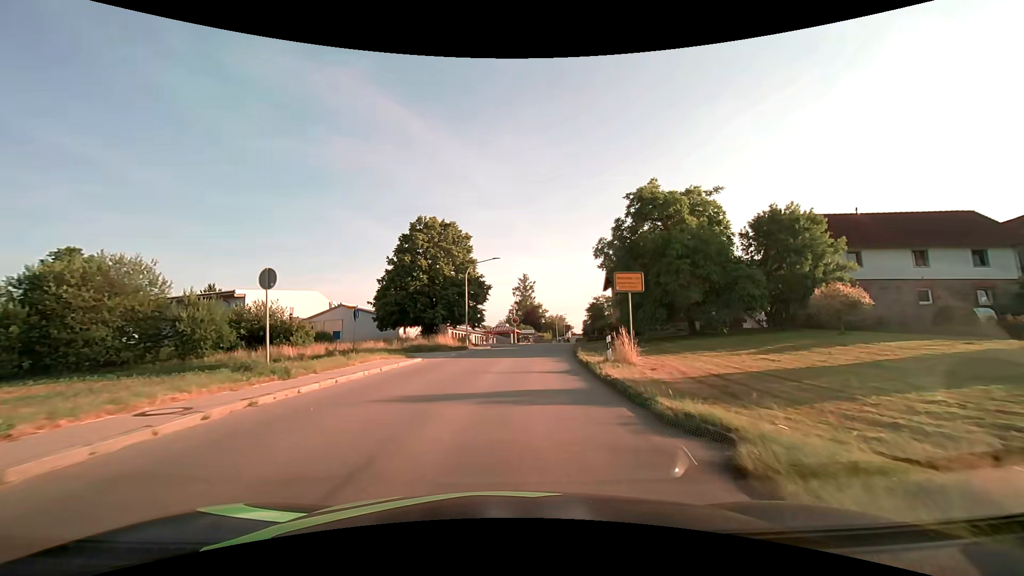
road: tertiary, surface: asphalt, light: Day
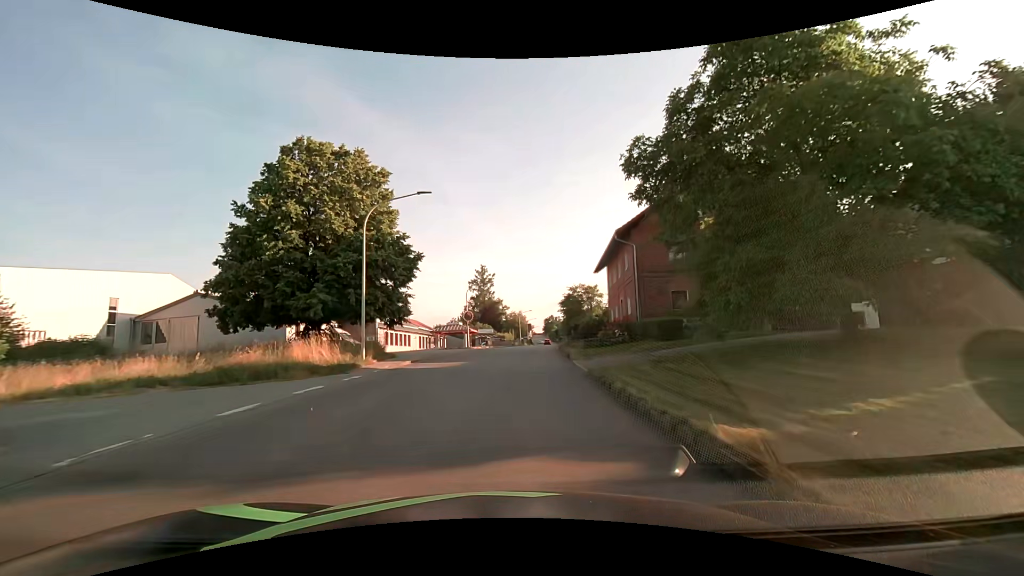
(+0.8, +19.7) m; +5°
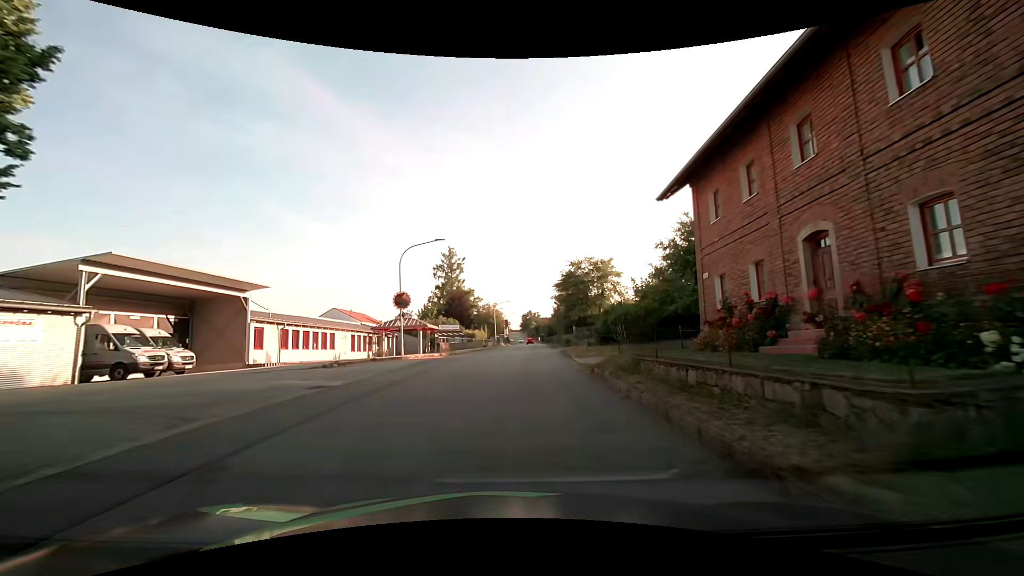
(+0.7, +23.8) m; +3°
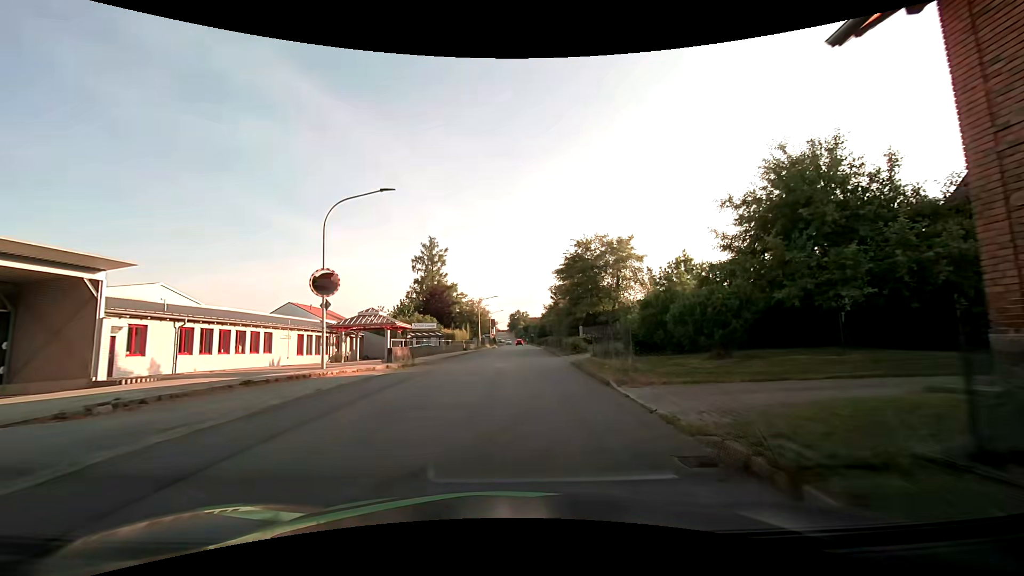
(+0.2, +11.2) m; +1°
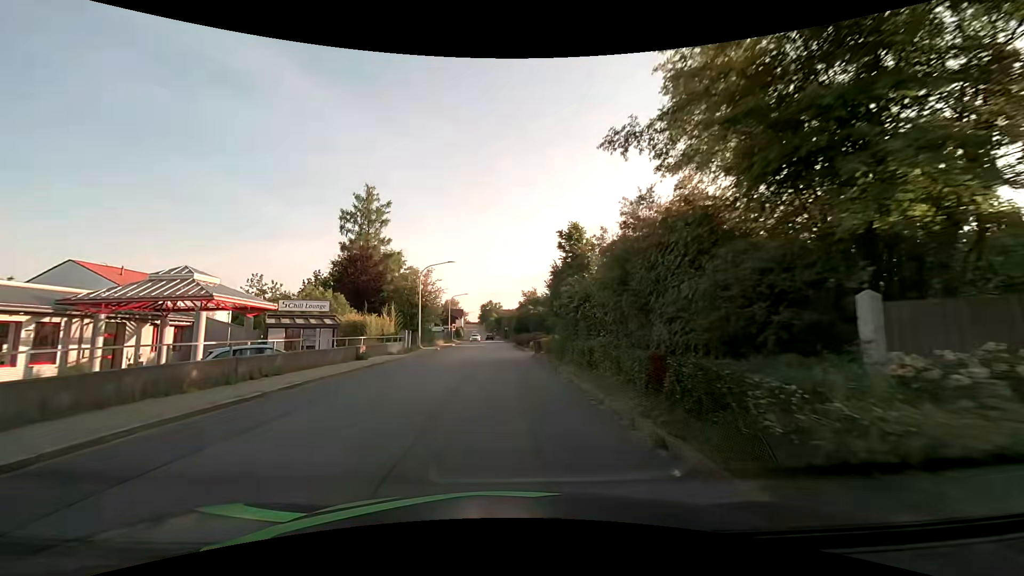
(+1.2, +28.9) m; +4°
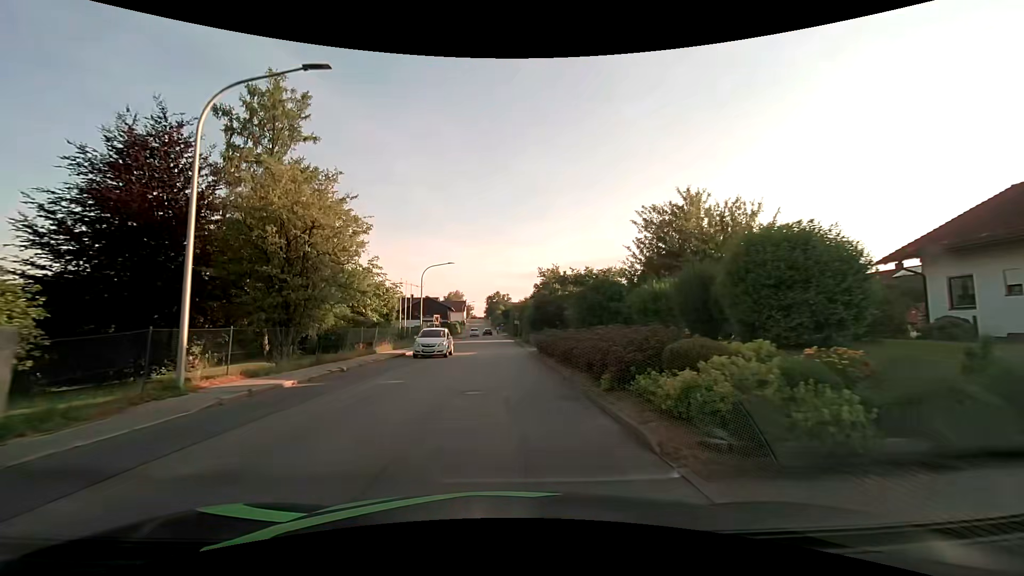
(-0.3, +30.9) m; -1°
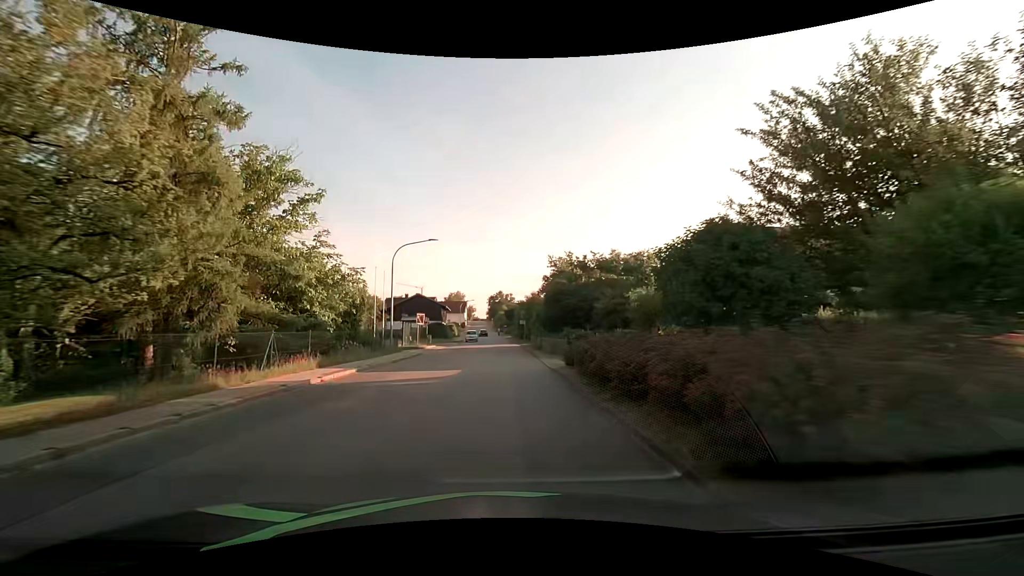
(0.0, +12.7) m; 0°
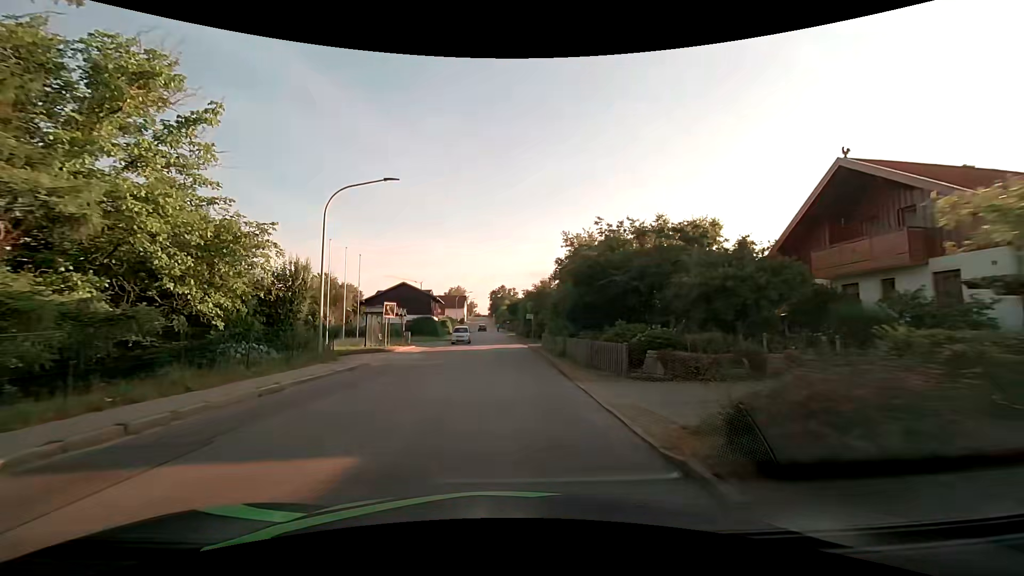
(-0.1, +12.7) m; -1°
(0, +10) (0, +20) (0, +30) (0, +40) (-1, +50) (-1, +60) (-1, +70) (-2, +80) (-2, +90) (-2, +100) m
